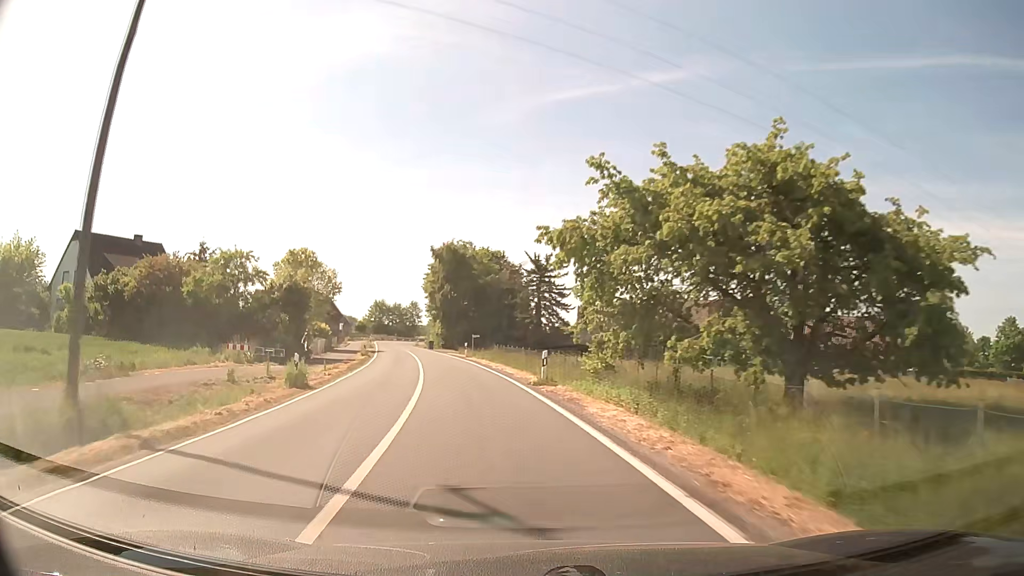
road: secondary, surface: asphalt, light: Day
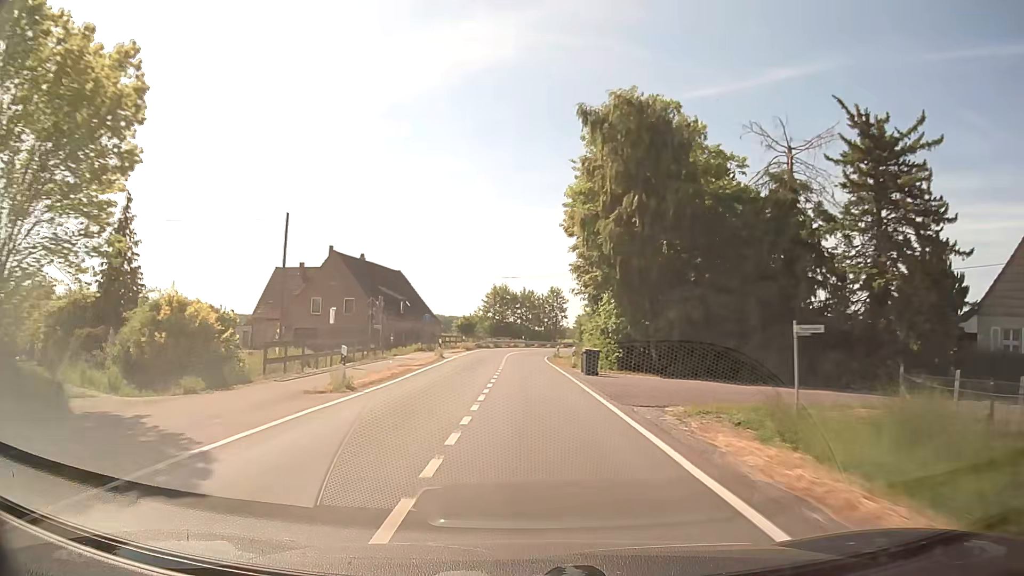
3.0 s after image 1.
(-8.3, +53.0) m; -13°
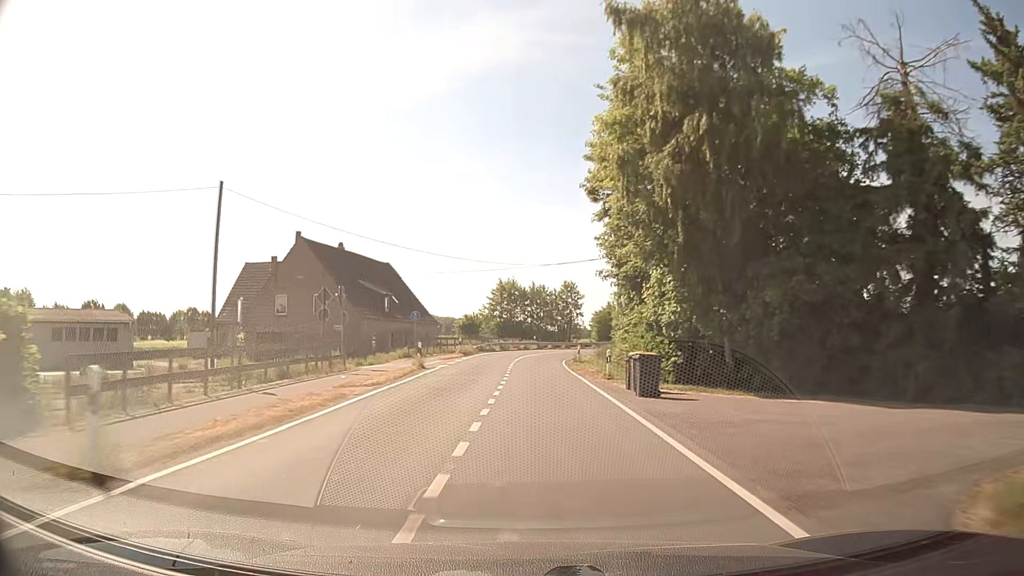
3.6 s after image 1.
(-0.1, +10.8) m; -1°
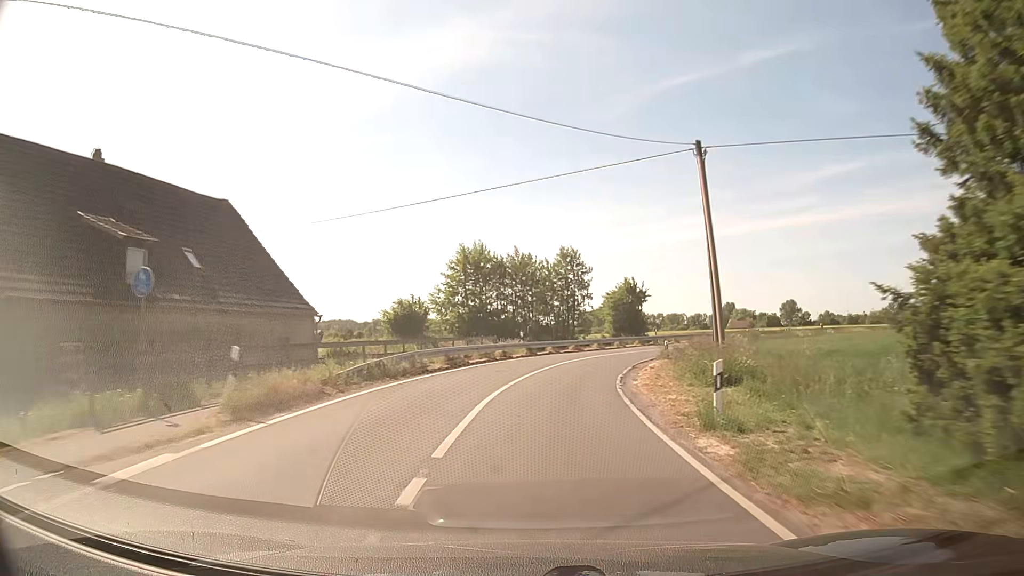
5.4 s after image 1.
(0.0, +32.4) m; +1°
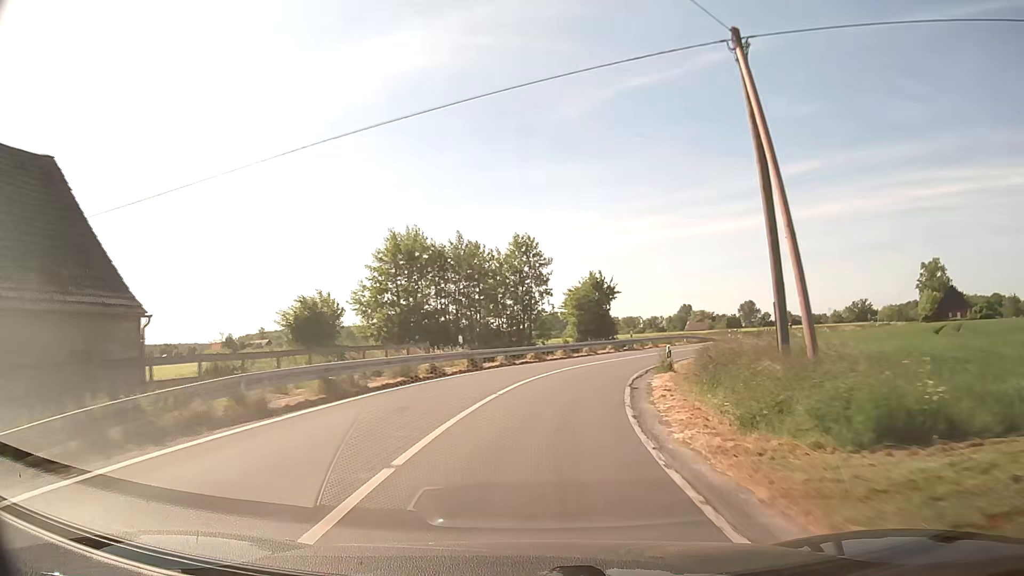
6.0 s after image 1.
(+0.4, +10.8) m; +4°
